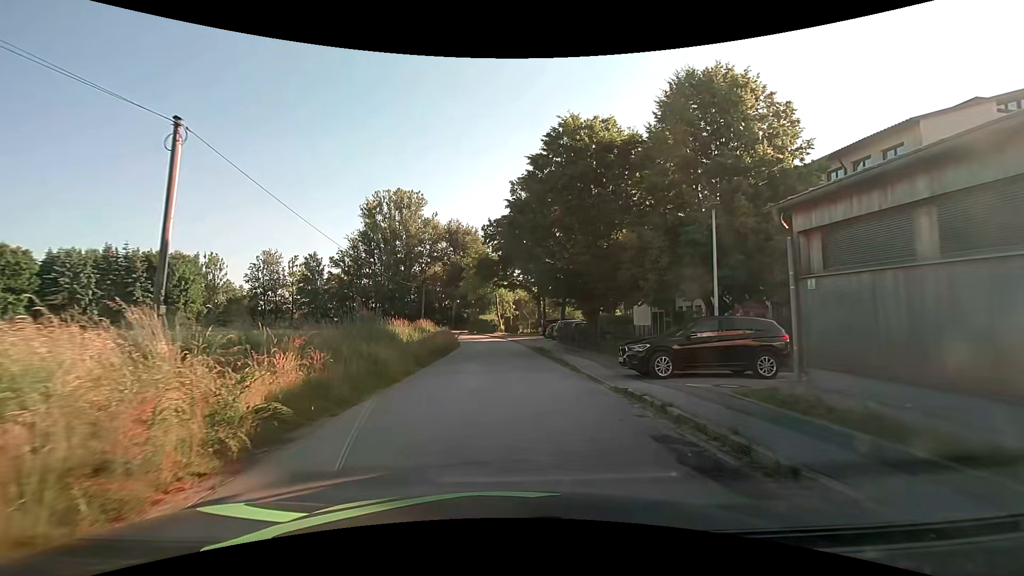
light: Day
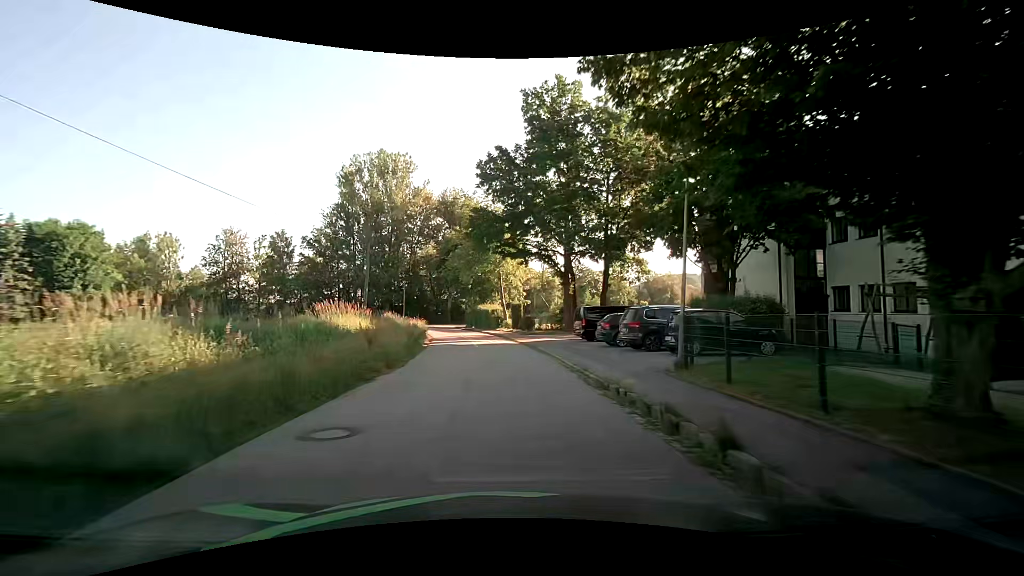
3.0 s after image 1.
(-0.1, +23.0) m; -1°
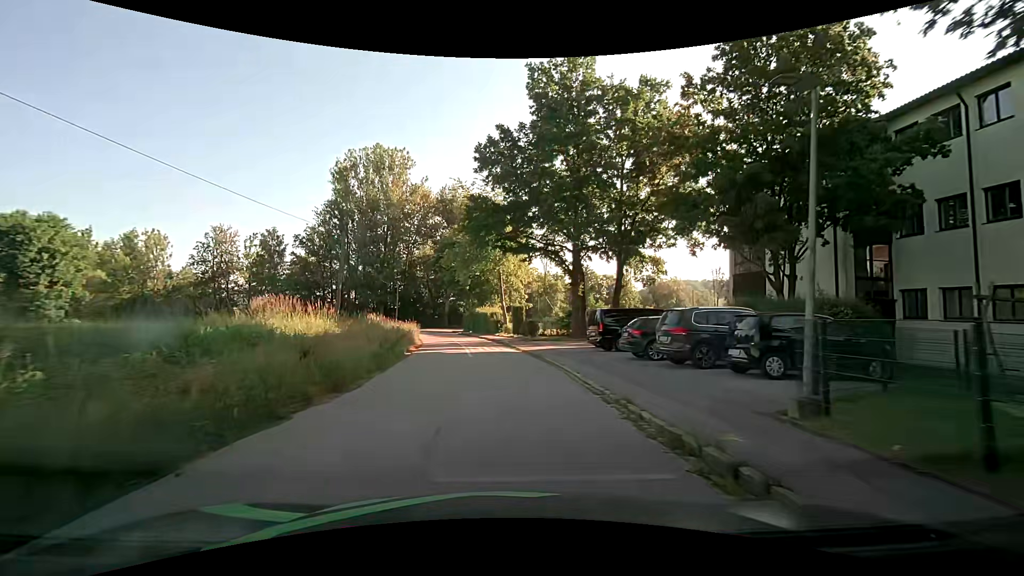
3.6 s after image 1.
(0.0, +4.7) m; 0°
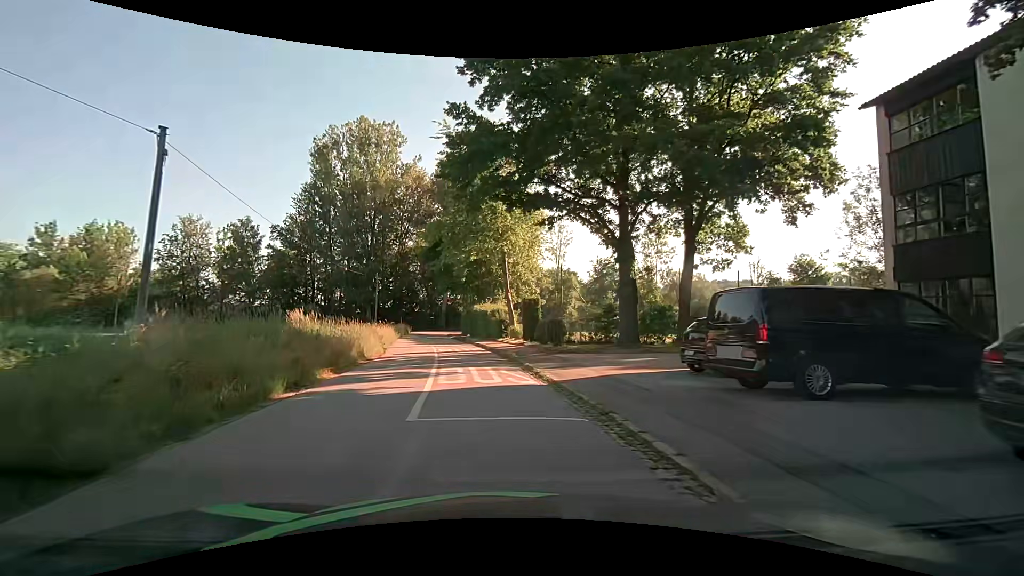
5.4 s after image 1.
(0.0, +13.1) m; 0°
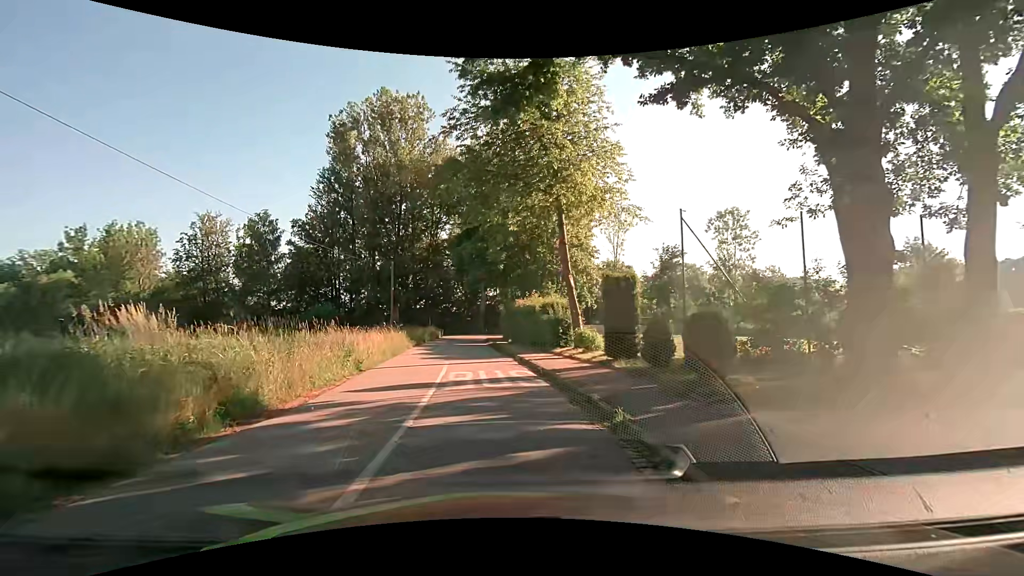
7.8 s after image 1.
(-0.5, +11.9) m; -5°
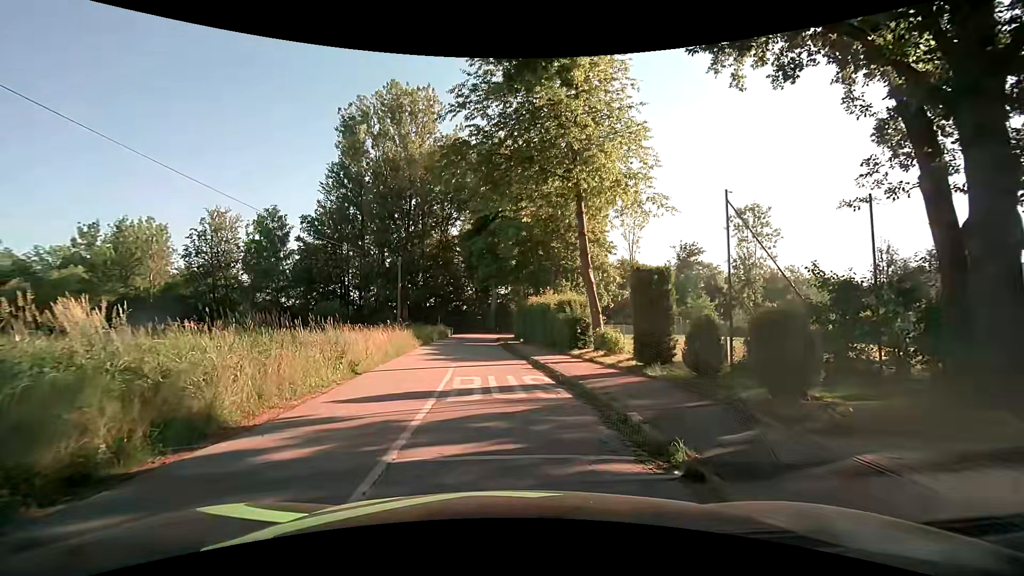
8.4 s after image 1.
(0.0, +1.7) m; -2°
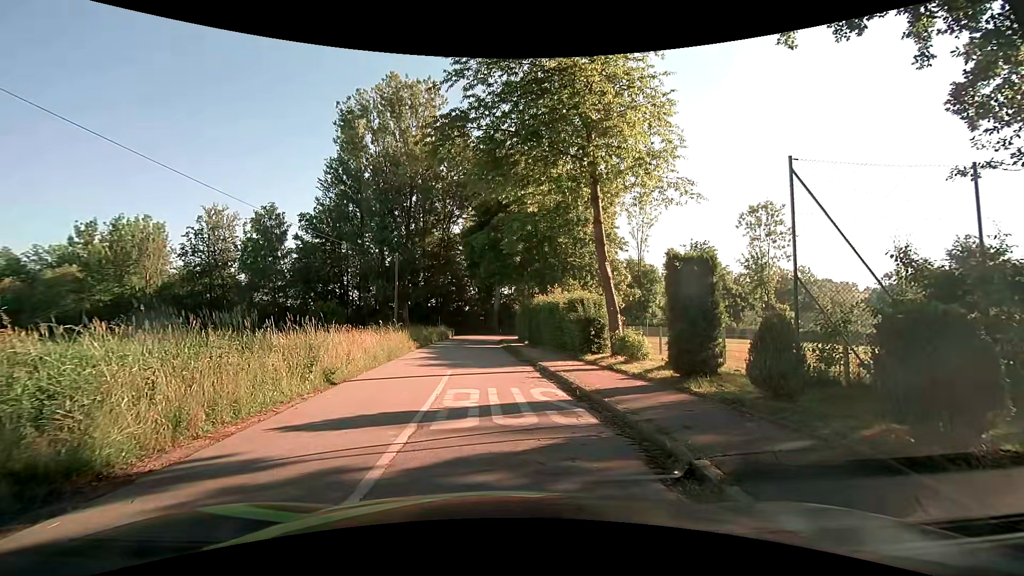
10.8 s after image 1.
(0.0, +2.2) m; +1°
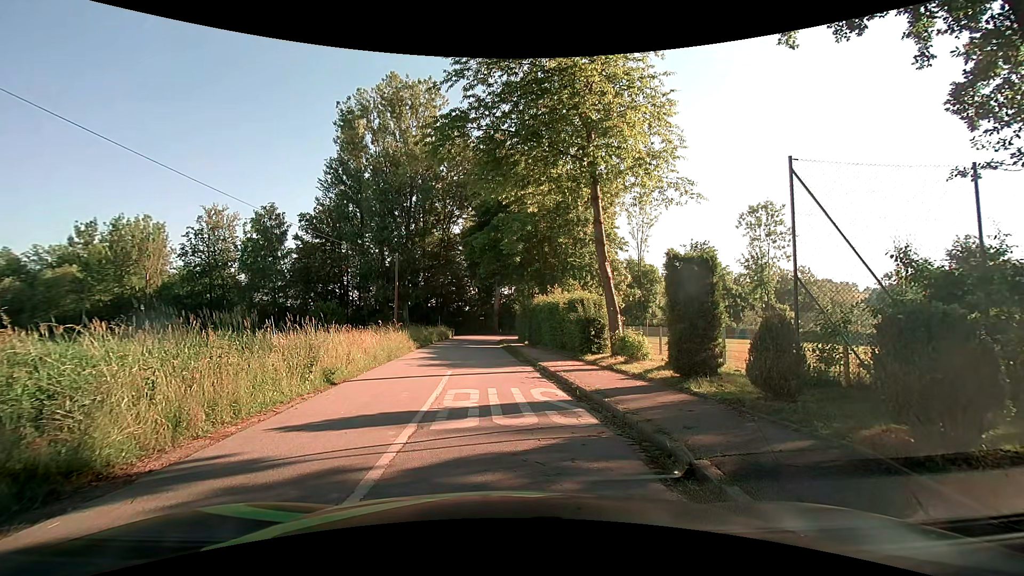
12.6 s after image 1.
(0.0, 0.0) m; 0°
